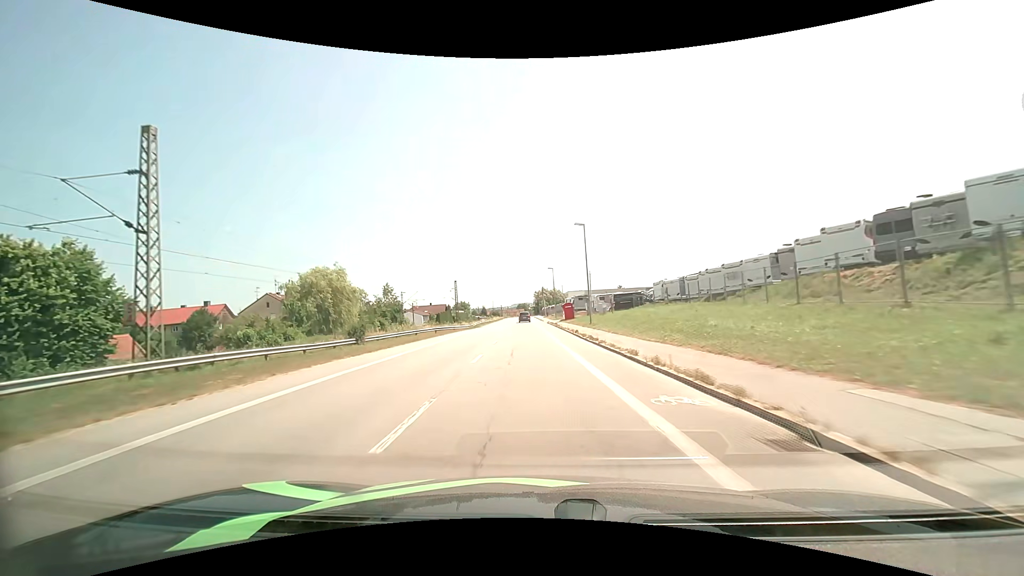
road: unclassified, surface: asphalt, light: Day
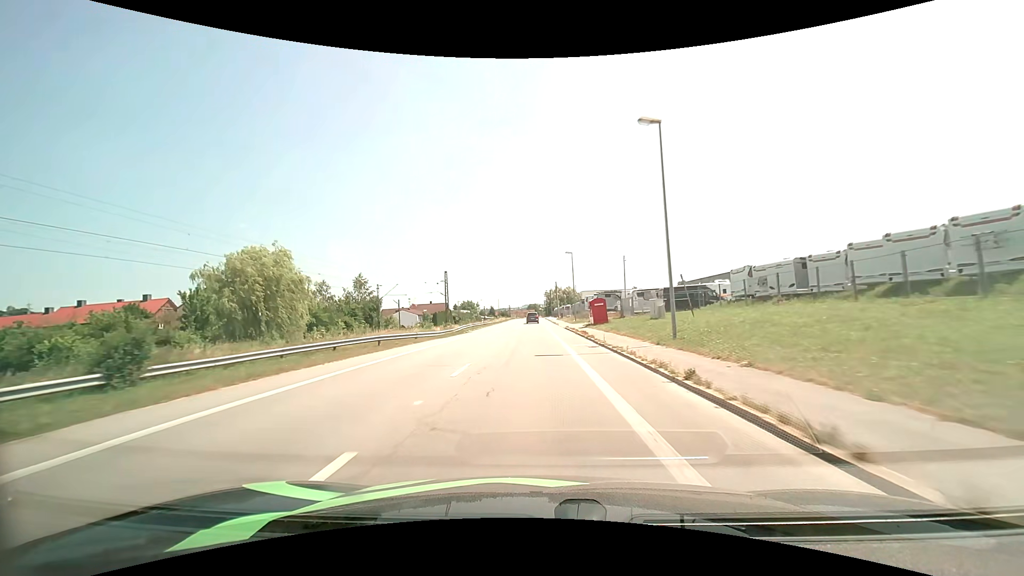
(-0.3, +21.3) m; -1°
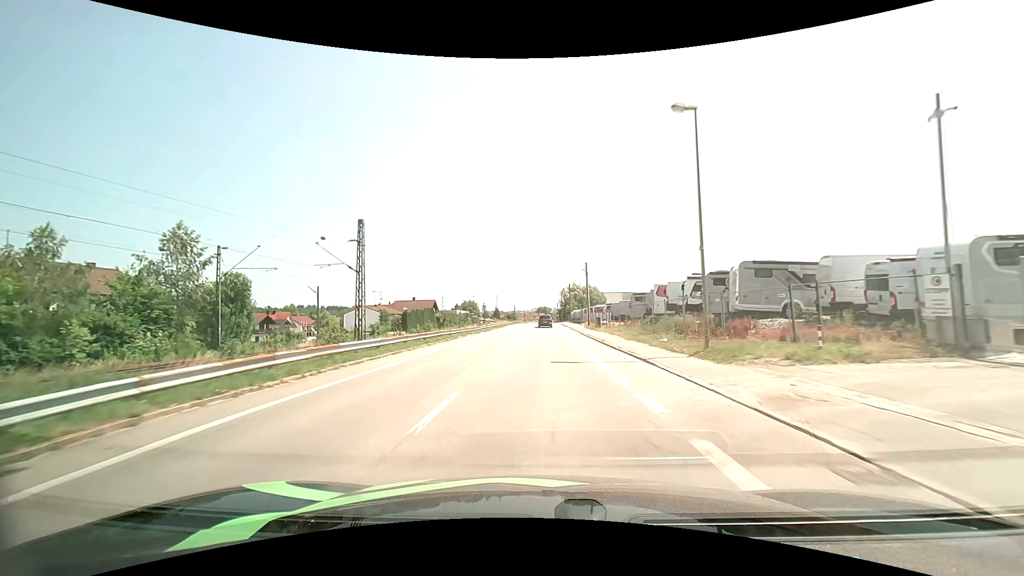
(-0.8, +41.5) m; -1°
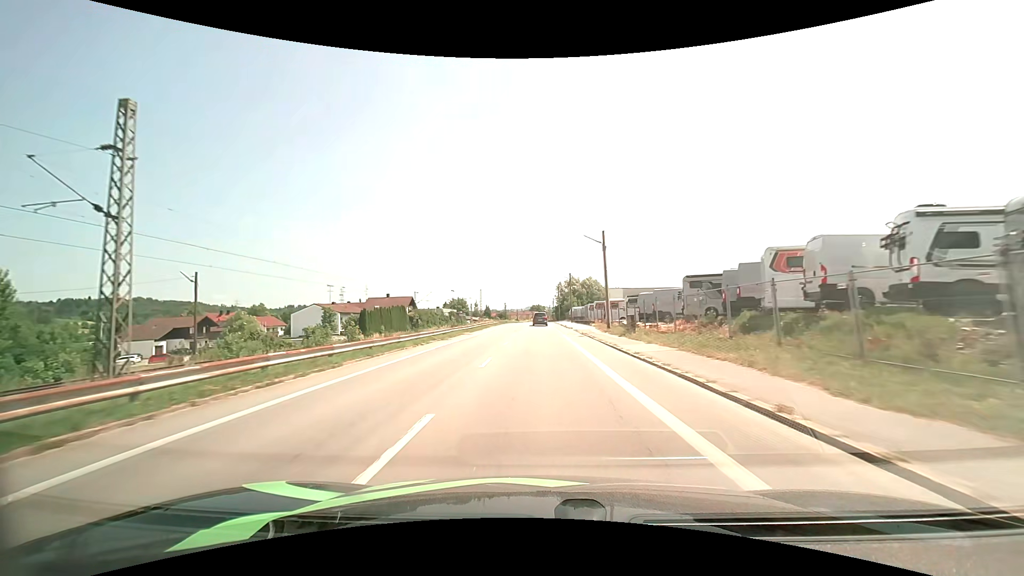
(+0.1, +20.1) m; +1°
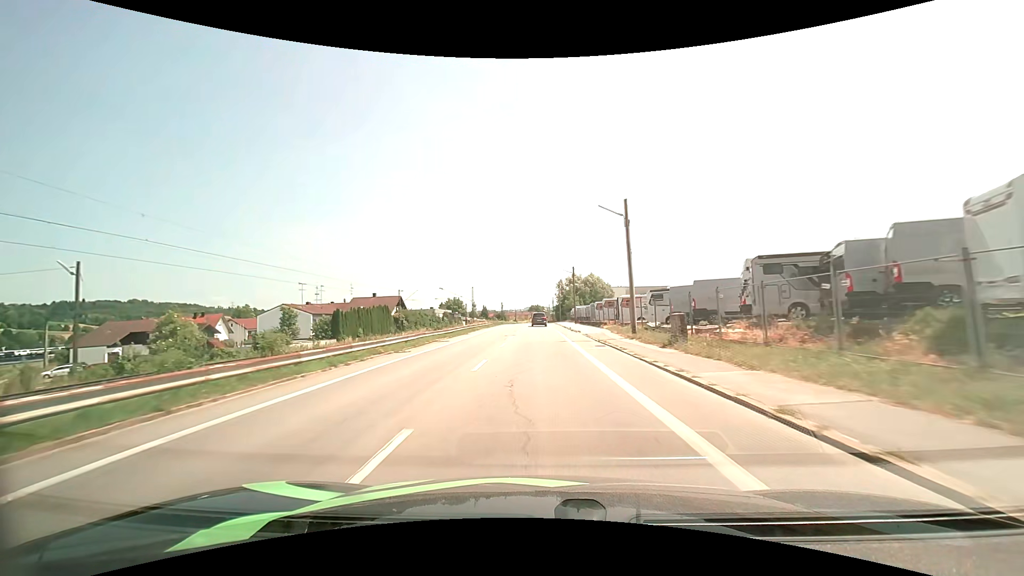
(0.0, +10.1) m; 0°
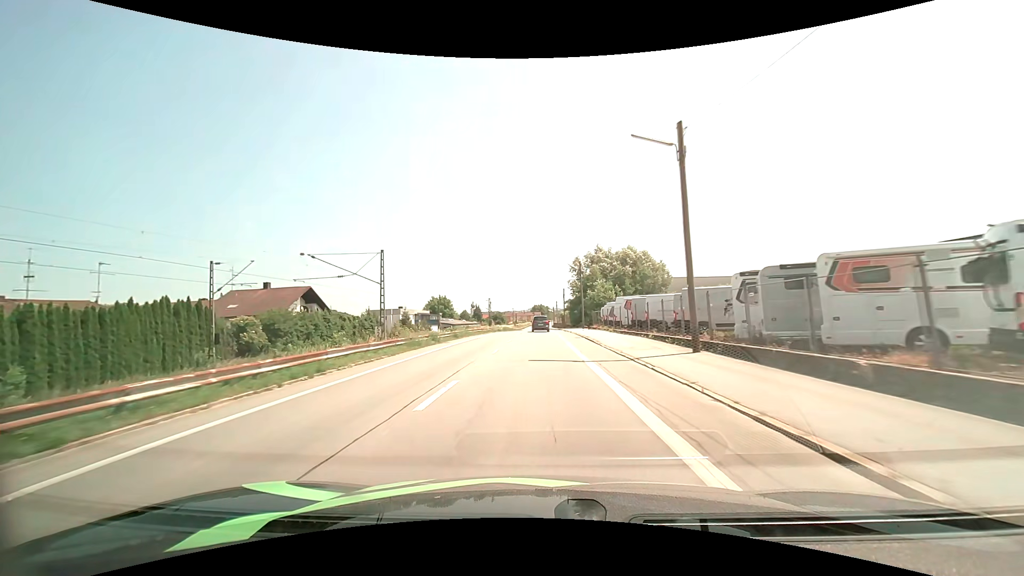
(0.0, +50.1) m; 0°
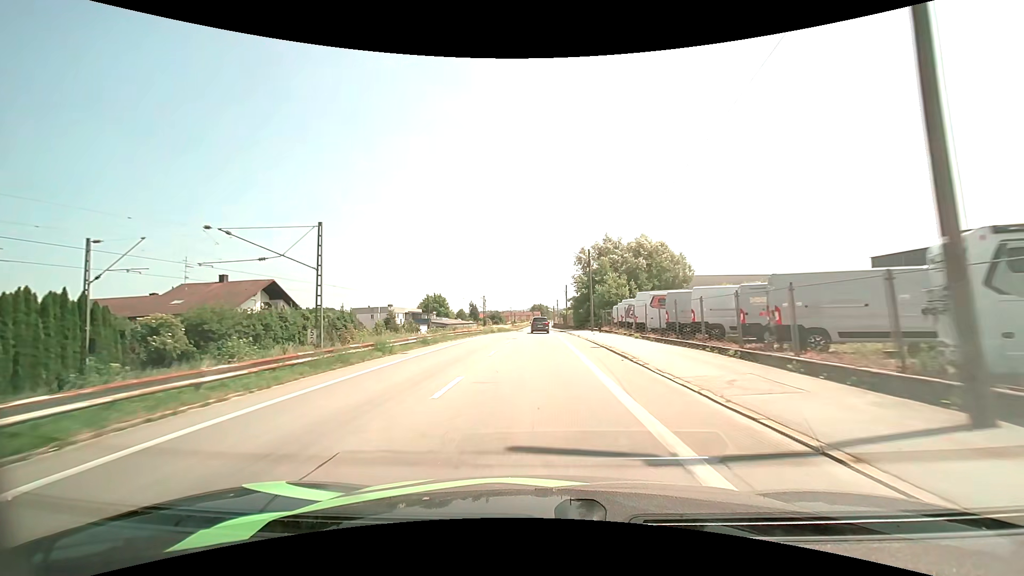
(0.0, +10.2) m; 0°
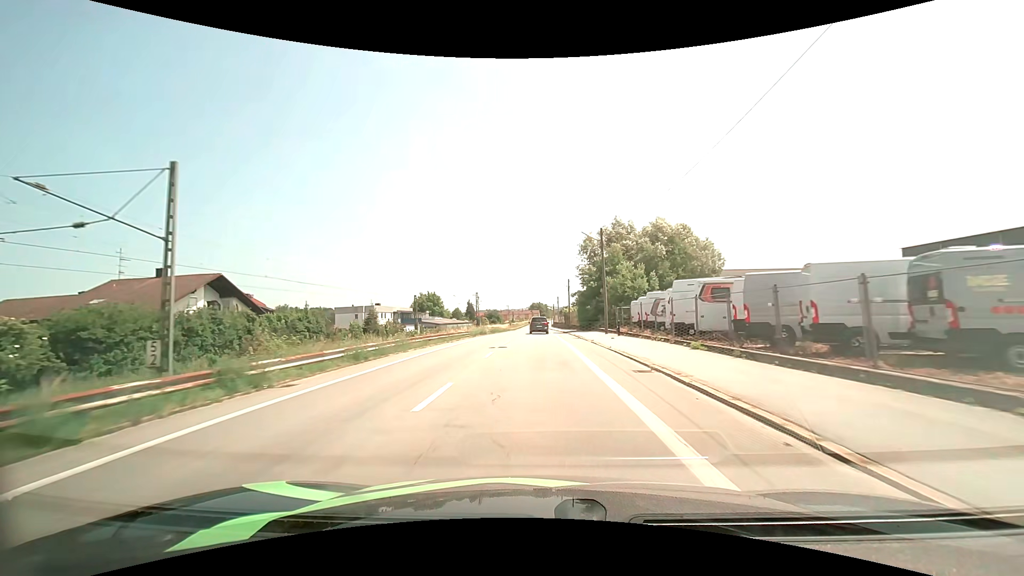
(0.0, +10.2) m; 0°
(0, +10) (0, +20) (0, +30) (0, +40) (0, +50) (0, +60) (0, +70) (0, +80) (0, +90) (0, +100) m
